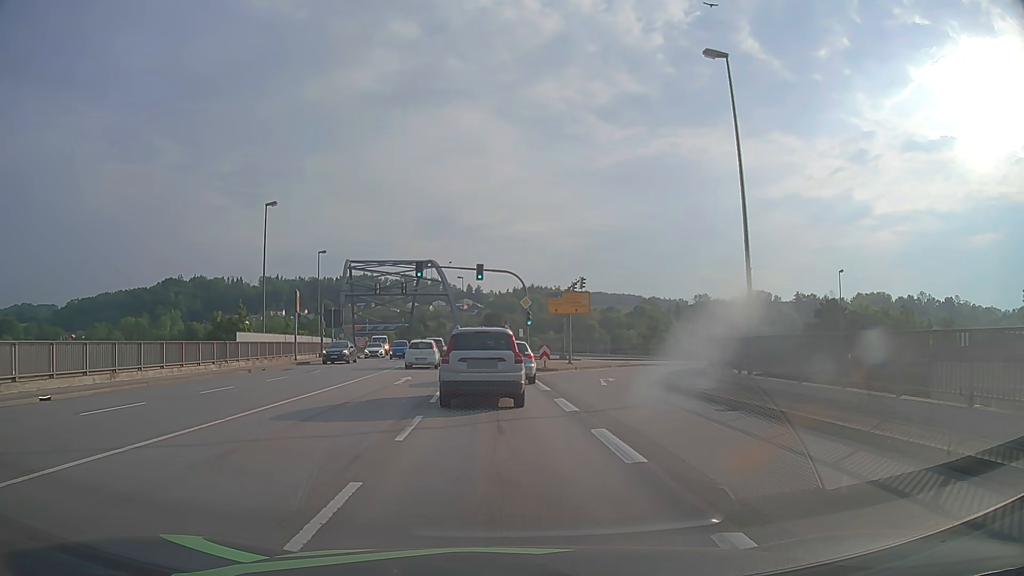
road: primary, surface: asphalt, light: Day
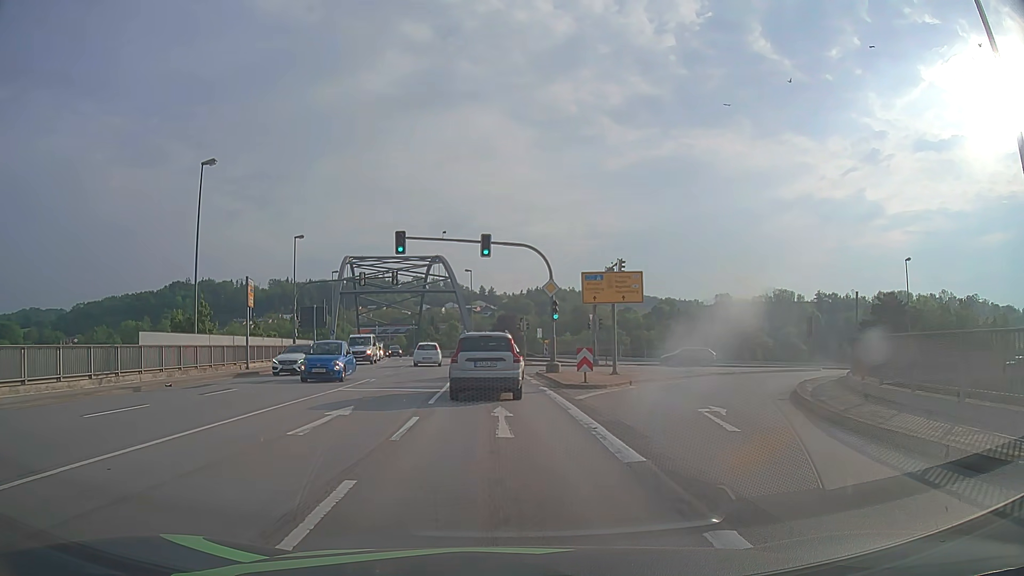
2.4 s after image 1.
(-0.1, +11.8) m; -2°
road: primary_link
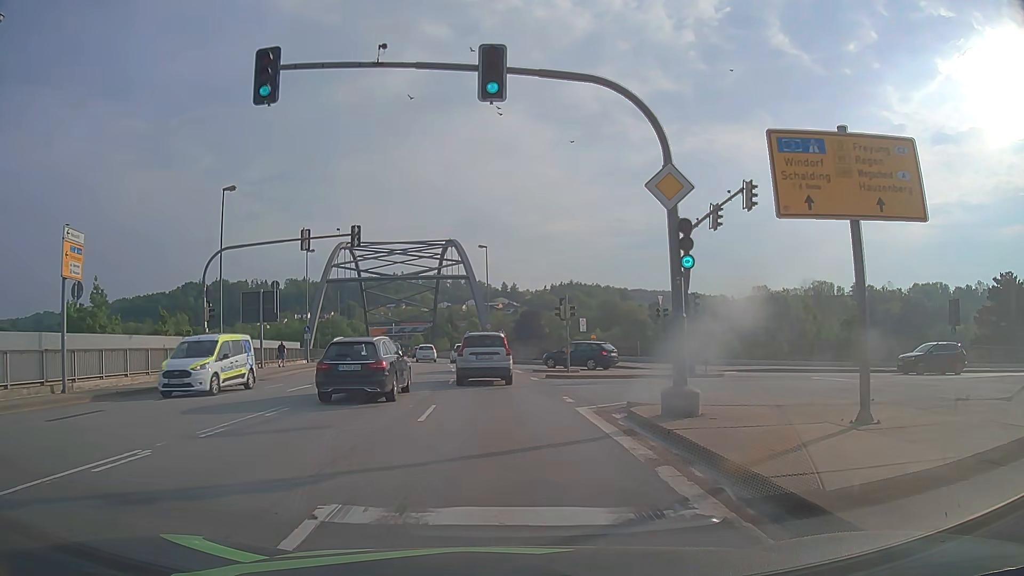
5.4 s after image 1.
(-0.1, +18.9) m; -1°
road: primary
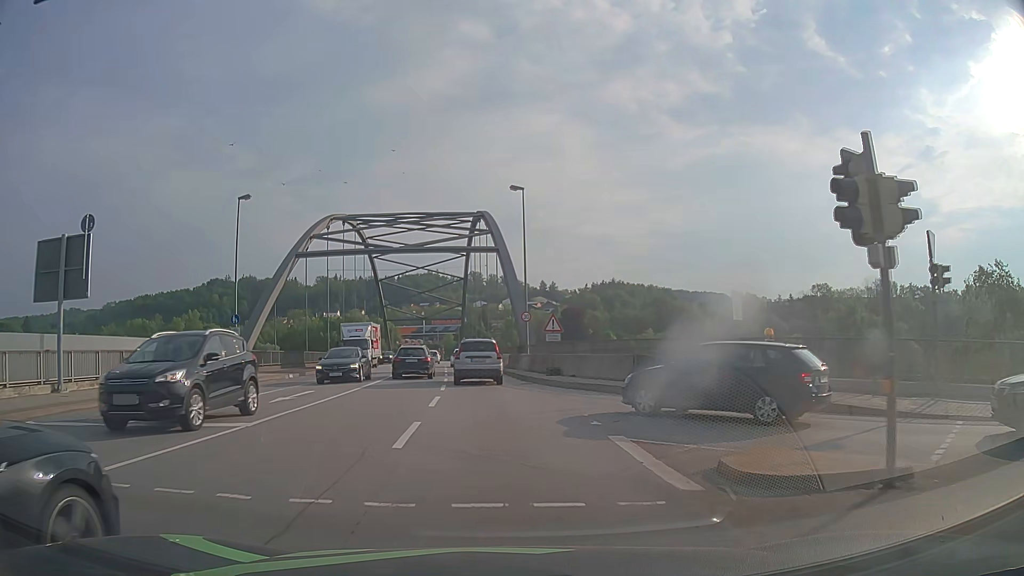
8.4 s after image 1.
(-0.7, +24.2) m; -4°
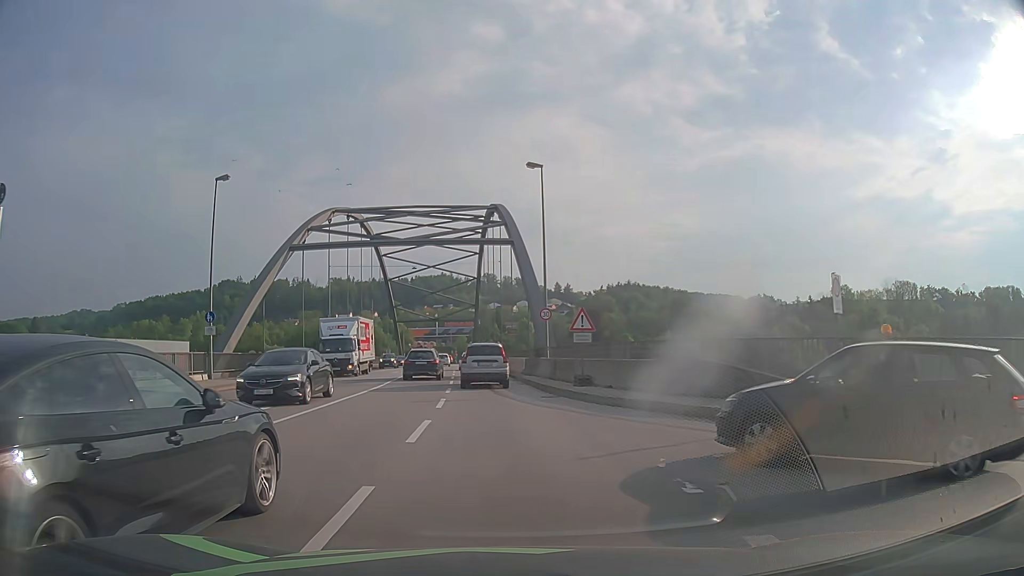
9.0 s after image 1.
(0.0, +5.4) m; -1°
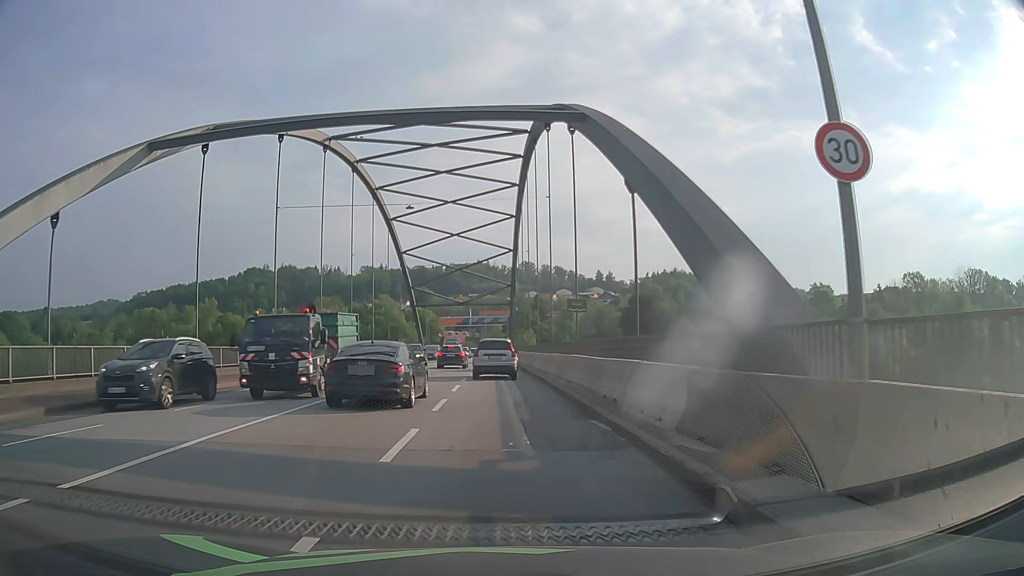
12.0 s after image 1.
(-0.8, +26.2) m; -3°
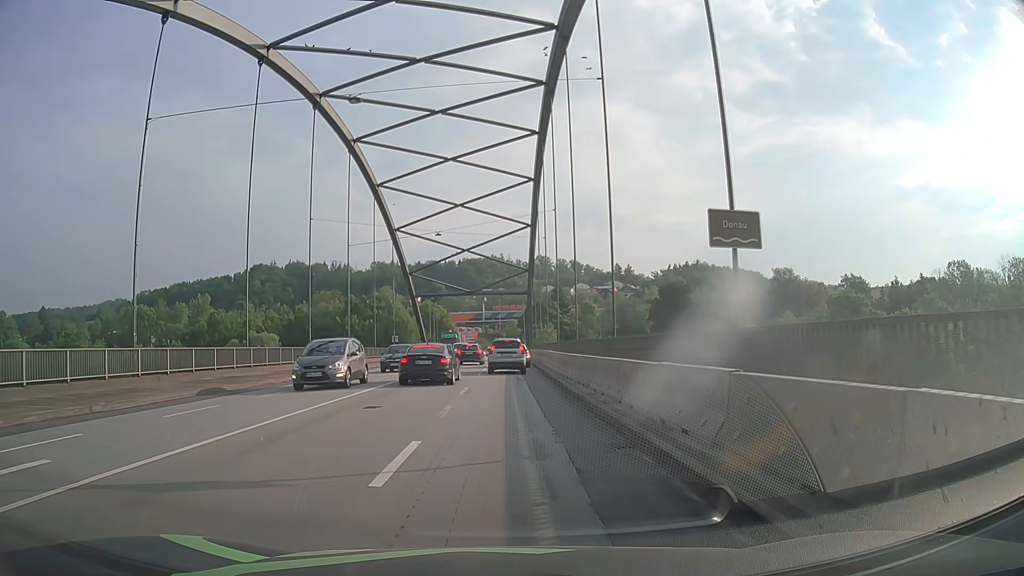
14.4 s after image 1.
(-0.2, +19.1) m; -1°
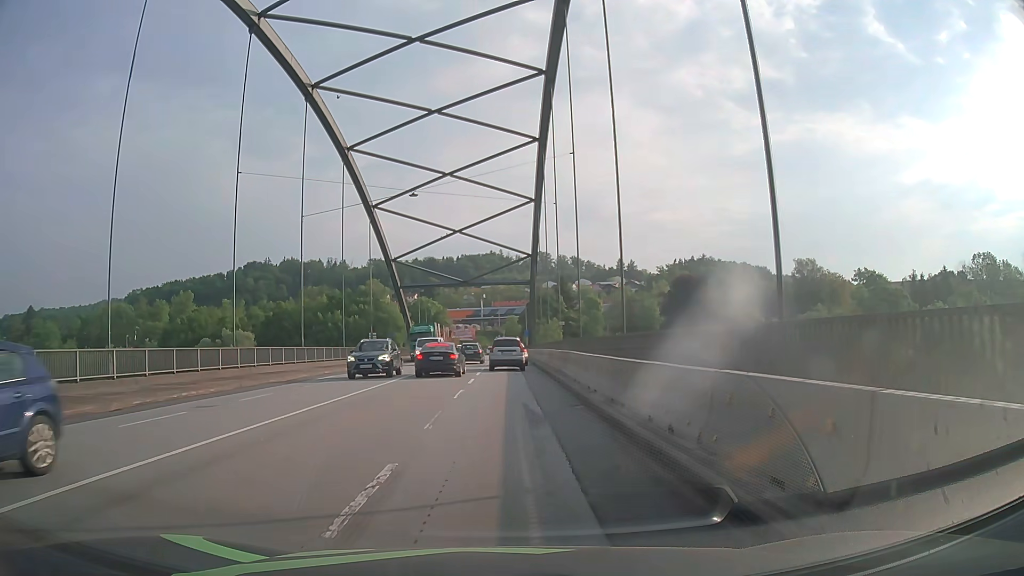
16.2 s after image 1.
(0.0, +13.9) m; 0°
(0, +10) (0, +20) (0, +30) (0, +40) (0, +50) (0, +60) (0, +70) (0, +80) (0, +90) (0, +100) m
